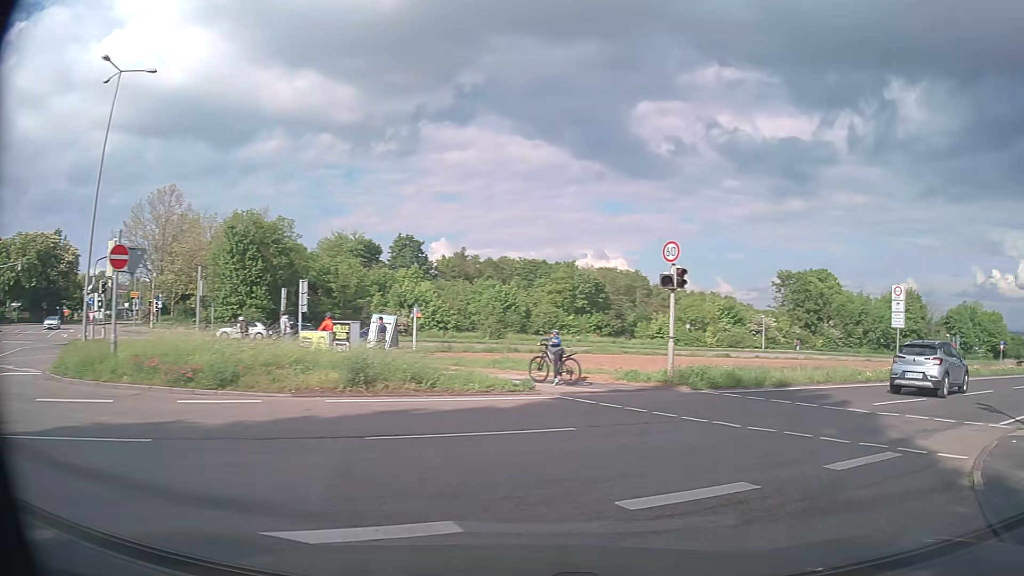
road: residential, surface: asphalt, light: Day
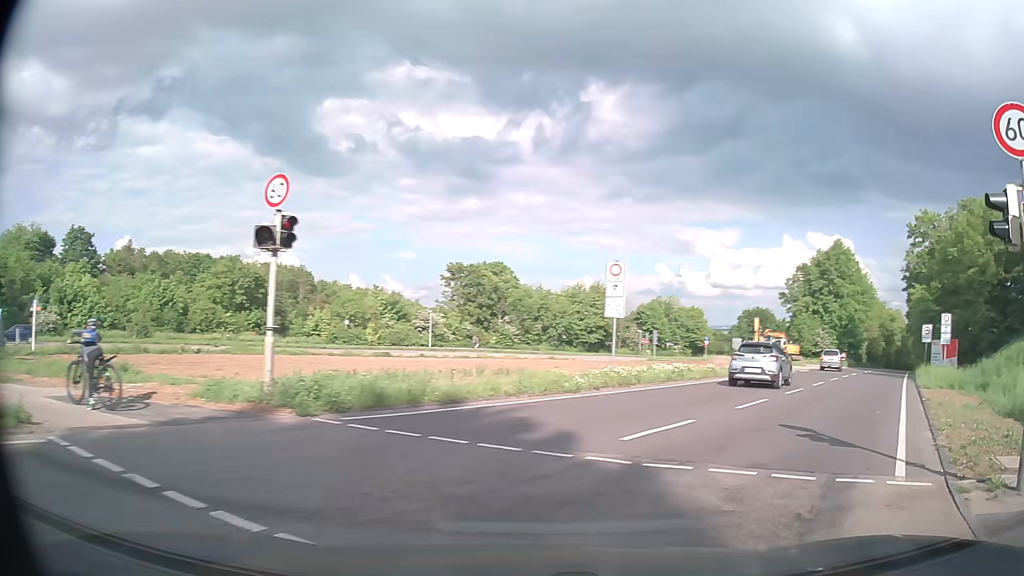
(+1.7, +6.9) m; +27°
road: secondary
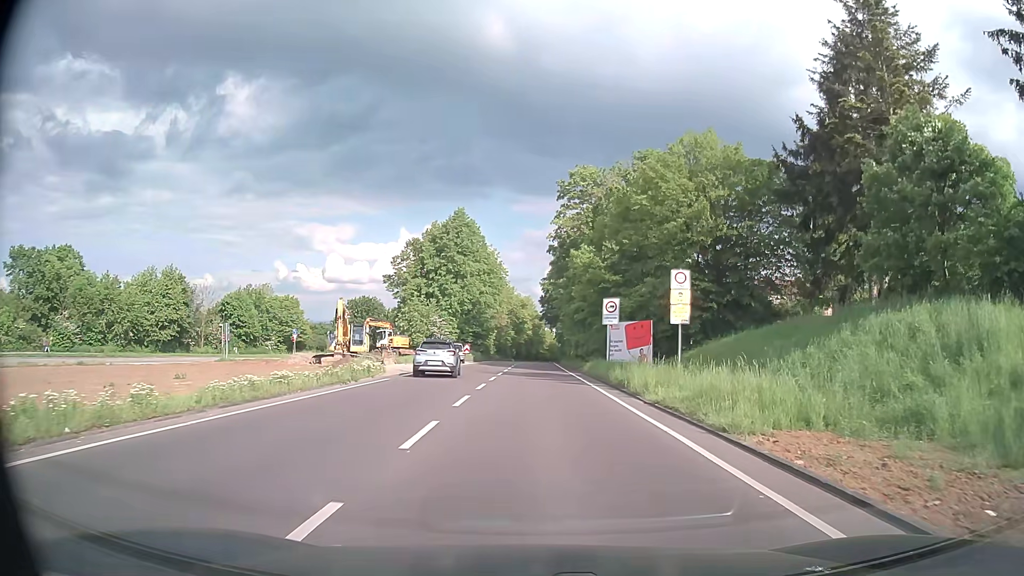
(+7.4, +16.9) m; +34°
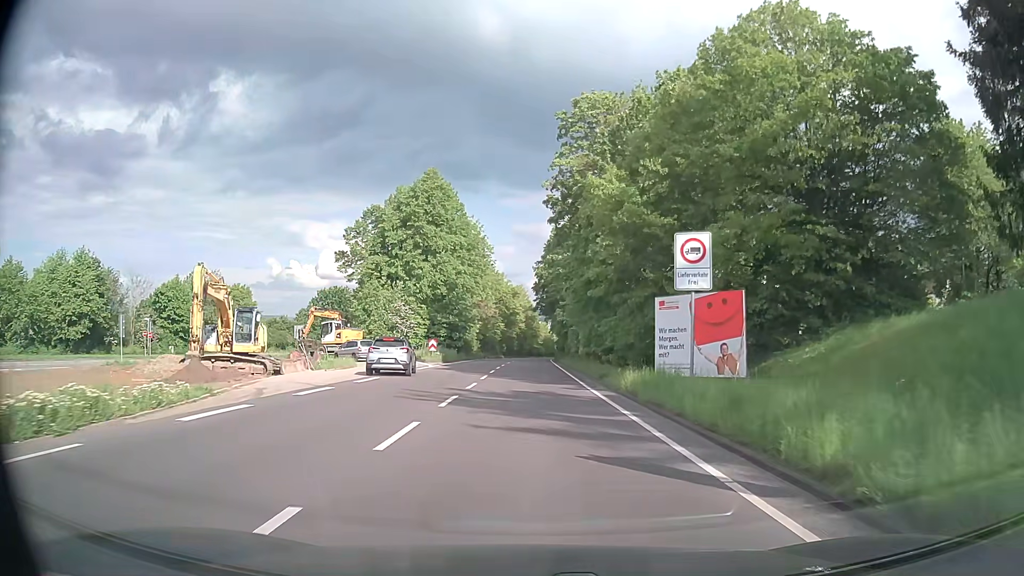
(+0.4, +18.5) m; +1°
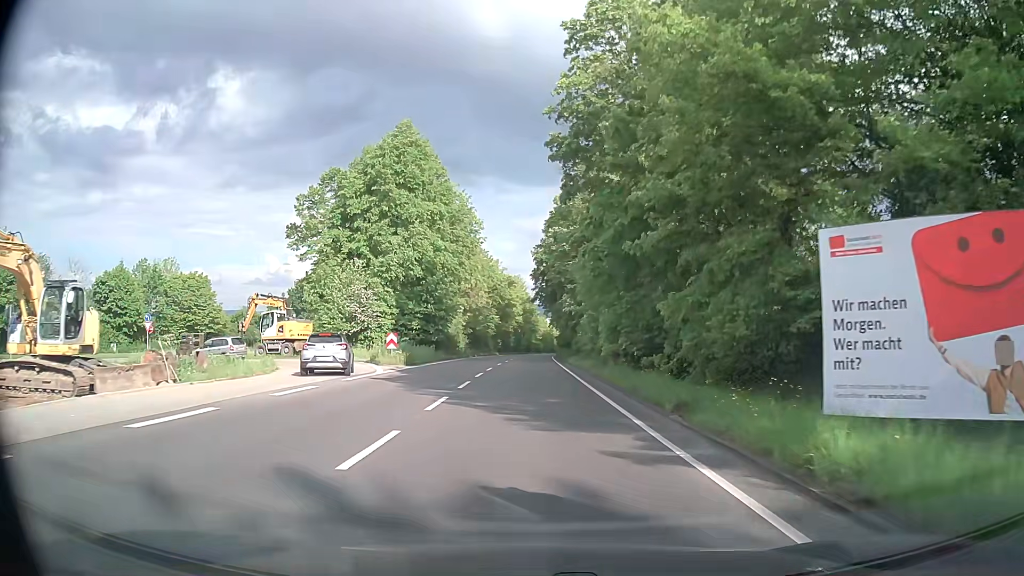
(0.0, +13.6) m; 0°
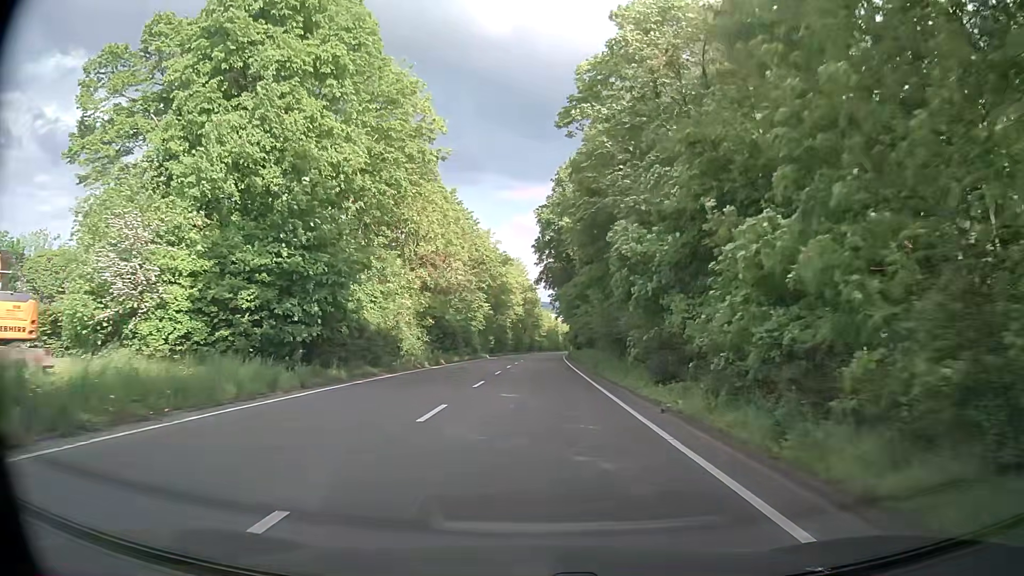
(-0.2, +28.8) m; 0°
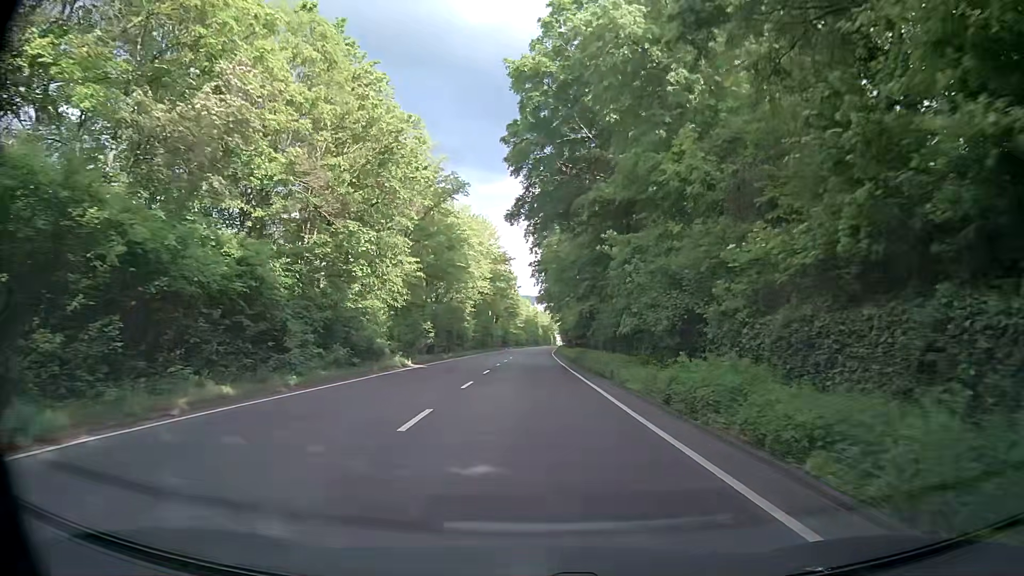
(+0.2, +37.3) m; +1°
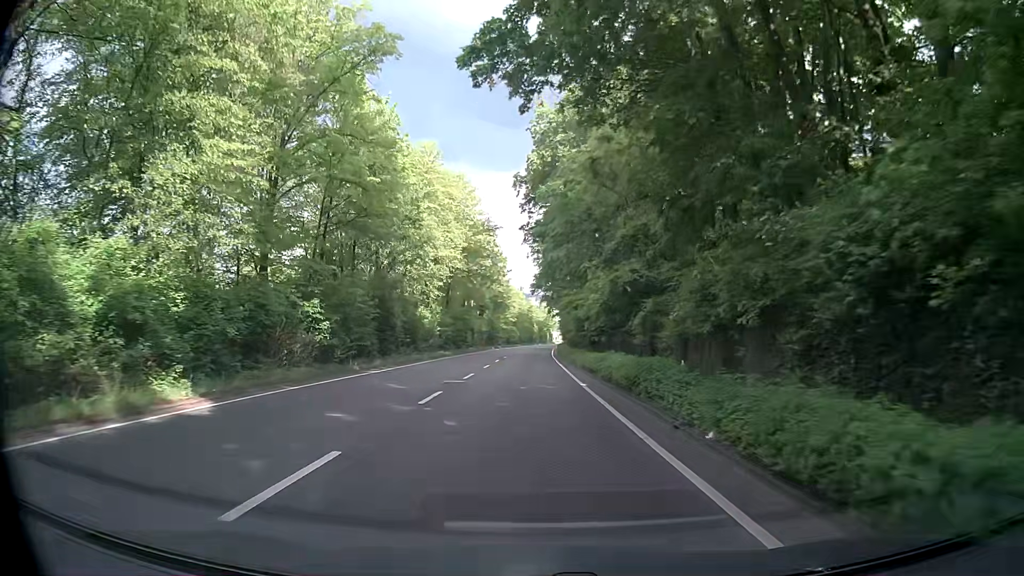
(+0.4, +23.1) m; +1°
(0, +10) (0, +20) (0, +30) (0, +40) (0, +50) (+1, +60) (+1, +70) (+1, +80) (+2, +90) (+3, +100) m
